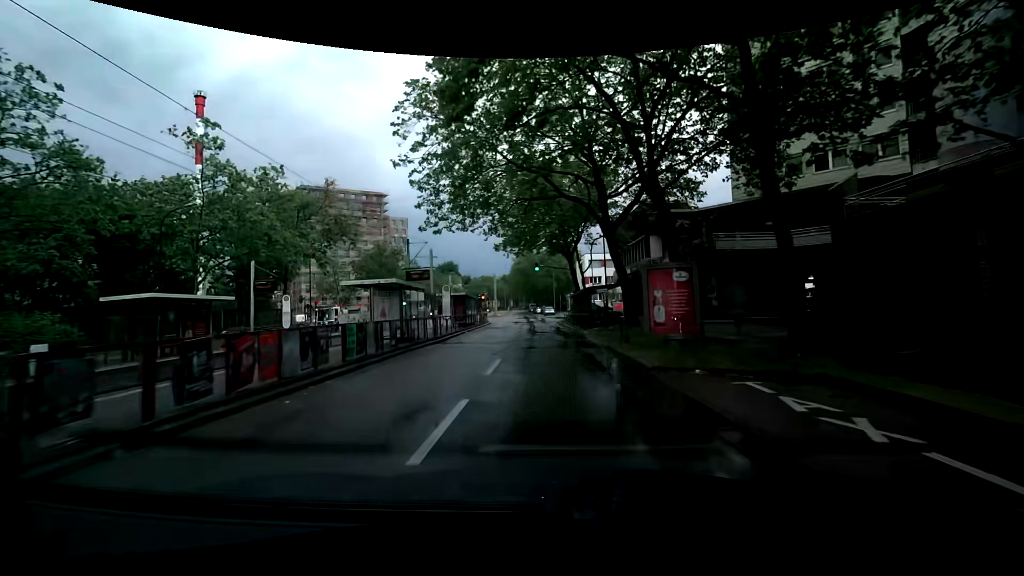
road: tertiary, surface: asphalt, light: Day
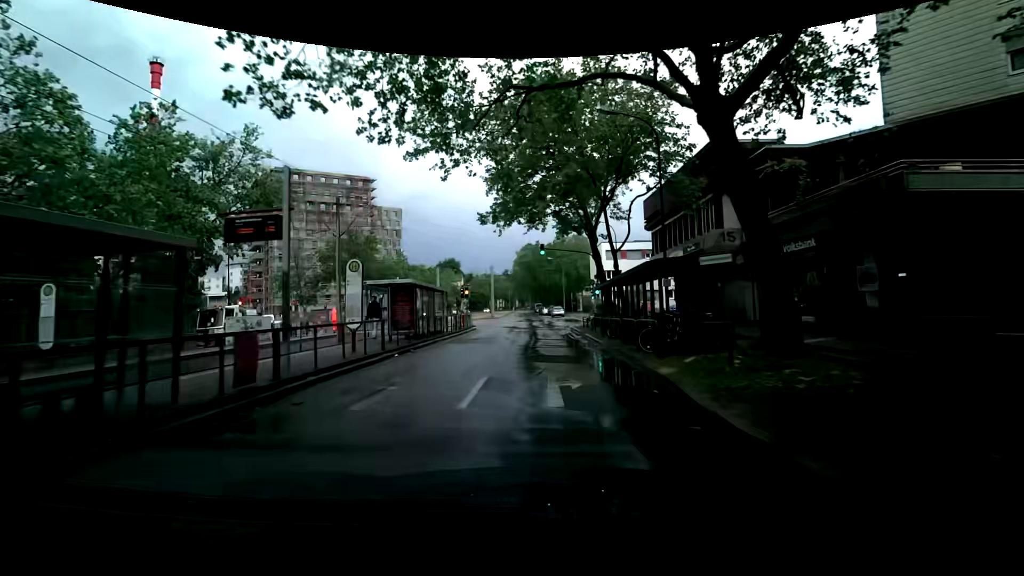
(+0.1, +15.4) m; 0°
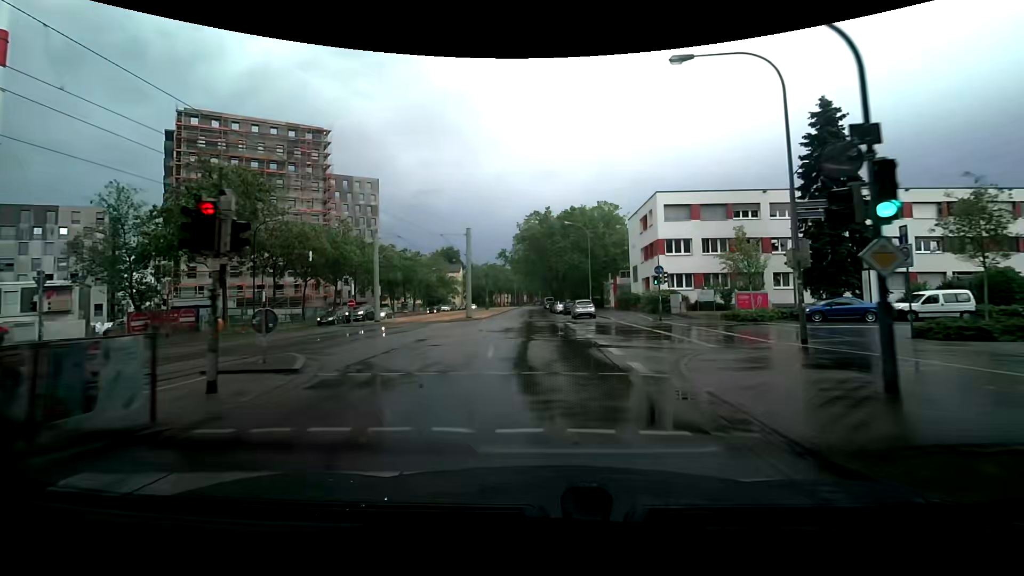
(-0.5, +30.4) m; -1°
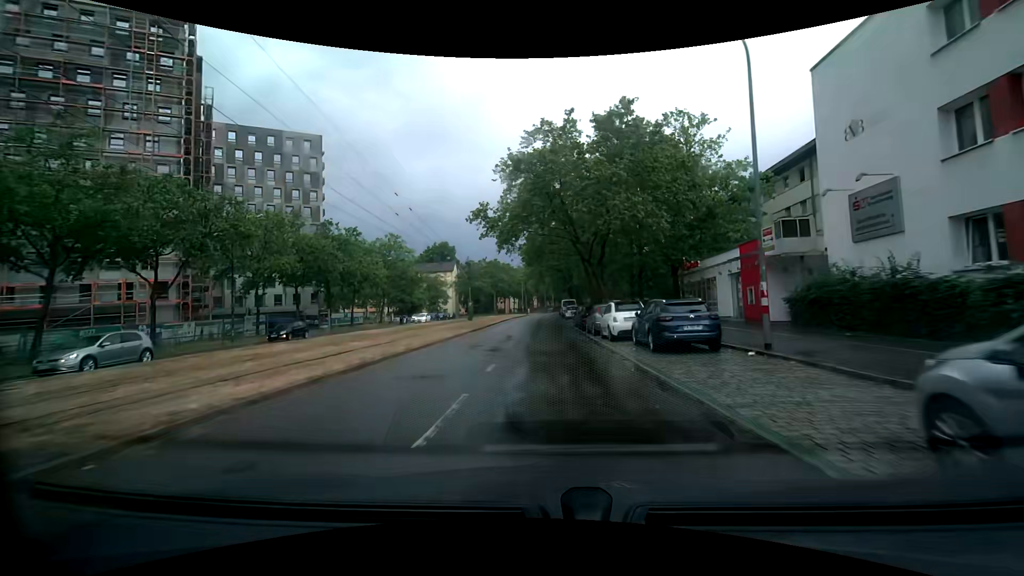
(-2.0, +37.1) m; -4°
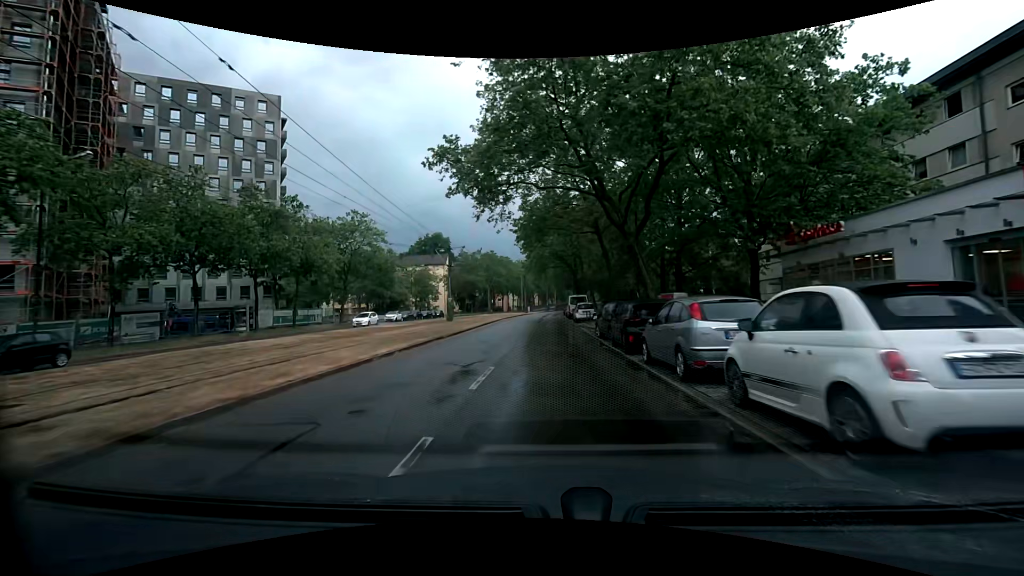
(0.0, +14.6) m; 0°
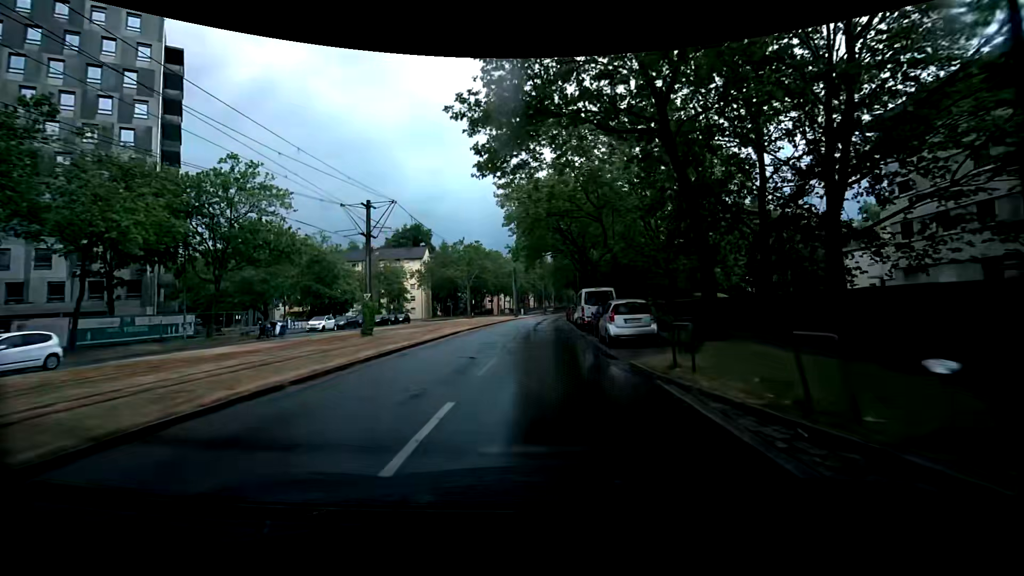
(+0.2, +21.8) m; 0°
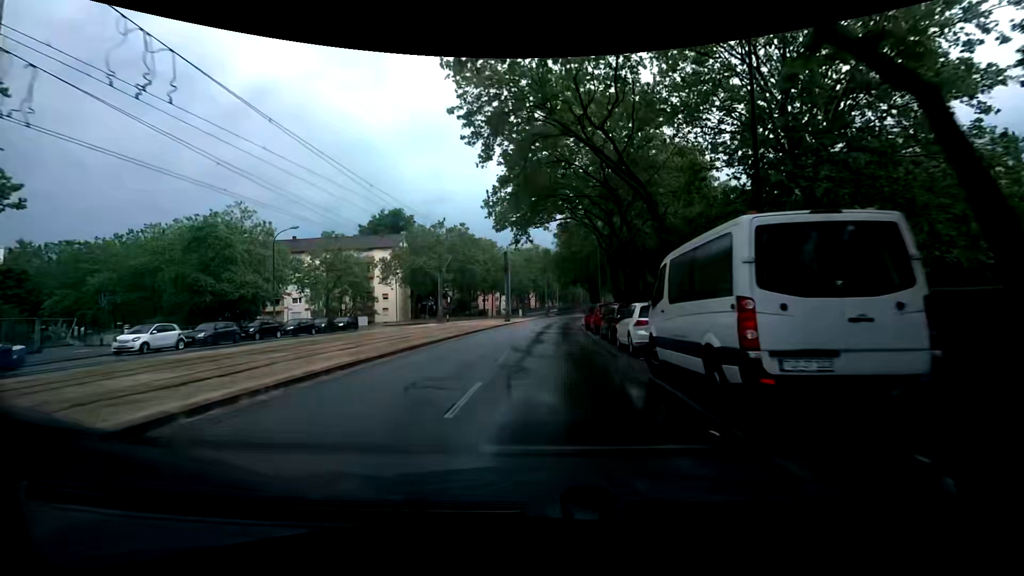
(-0.3, +21.9) m; -1°
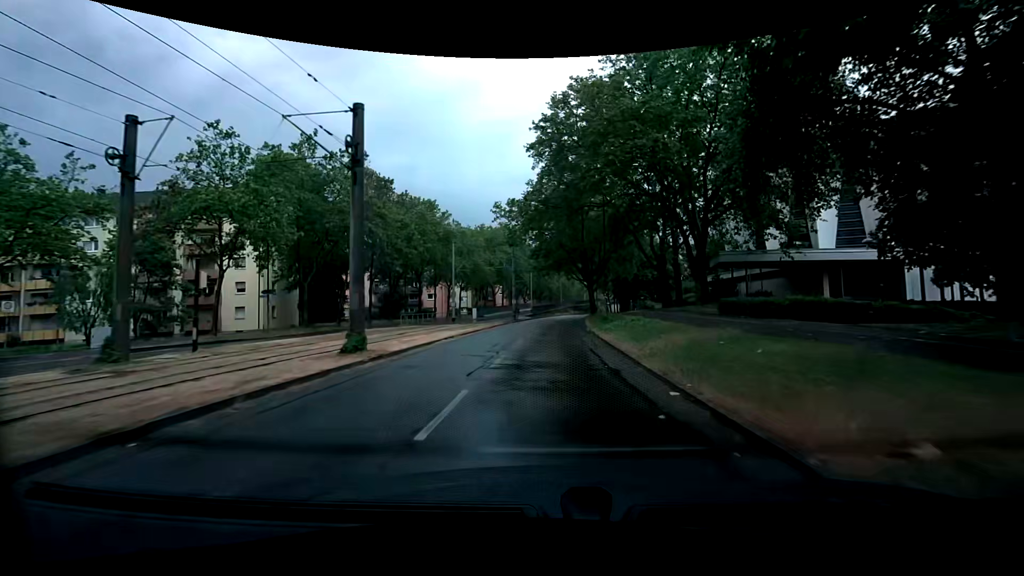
(+1.0, +37.7) m; +4°
(0, +10) (0, +20) (0, +30) (+1, +40) (+1, +50) (+1, +60) (+2, +70) (+3, +80) (+4, +90) (+5, +100) m
